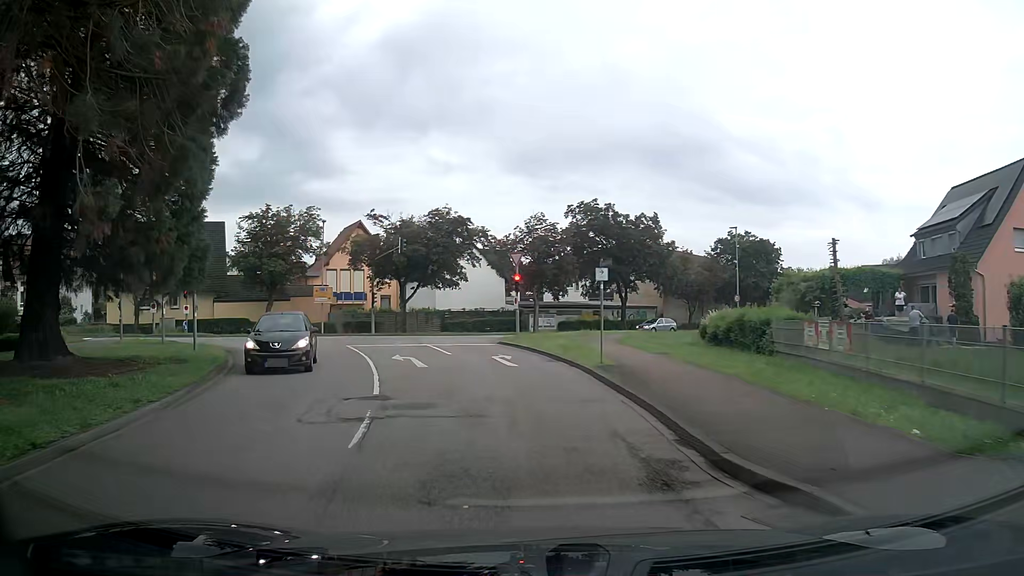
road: tertiary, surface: asphalt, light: Day
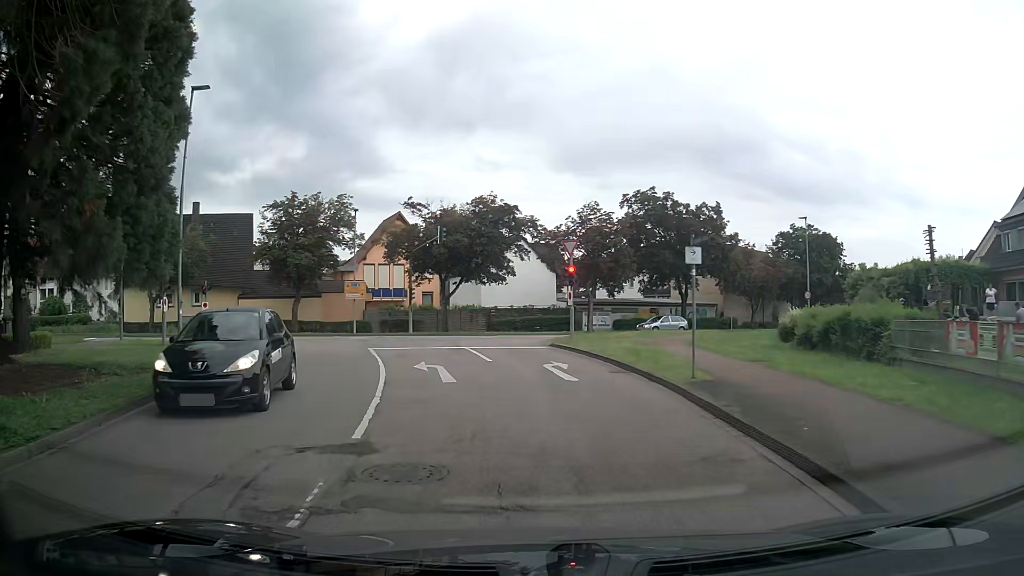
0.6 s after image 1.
(-0.2, +4.5) m; -5°
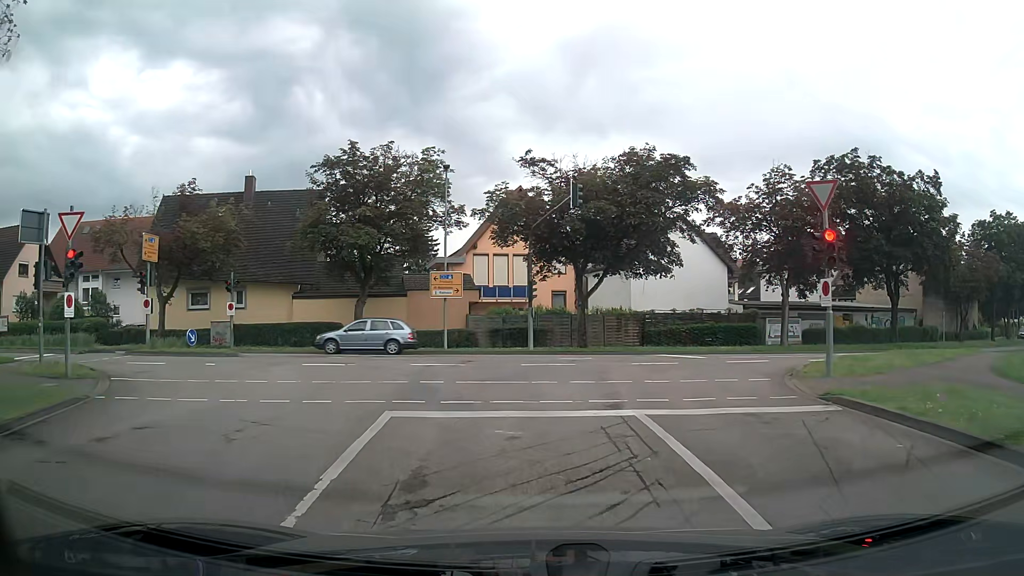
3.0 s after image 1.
(-1.4, +14.4) m; -11°
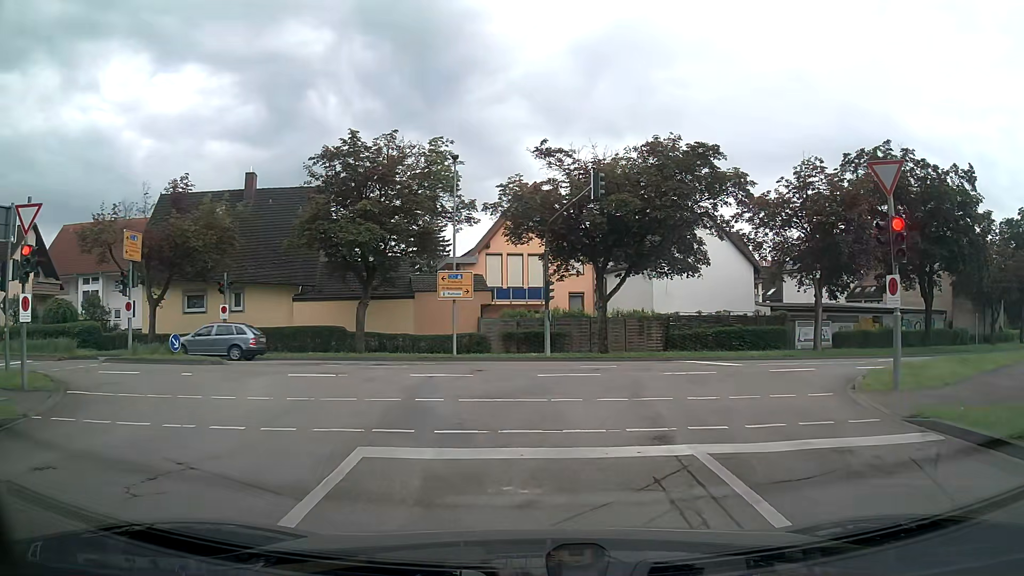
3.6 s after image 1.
(0.0, +2.3) m; -3°
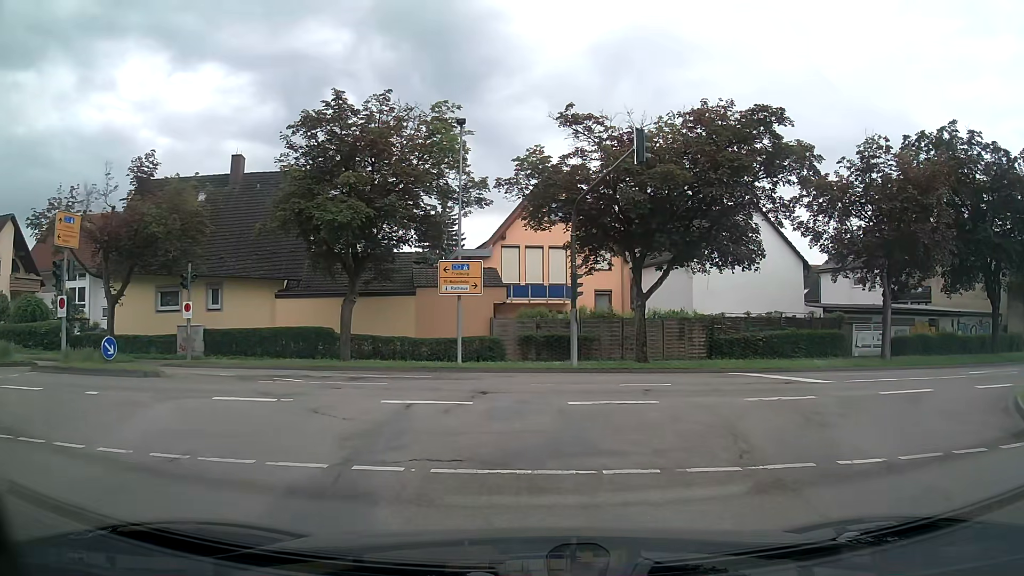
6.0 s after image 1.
(+0.1, +4.9) m; +1°
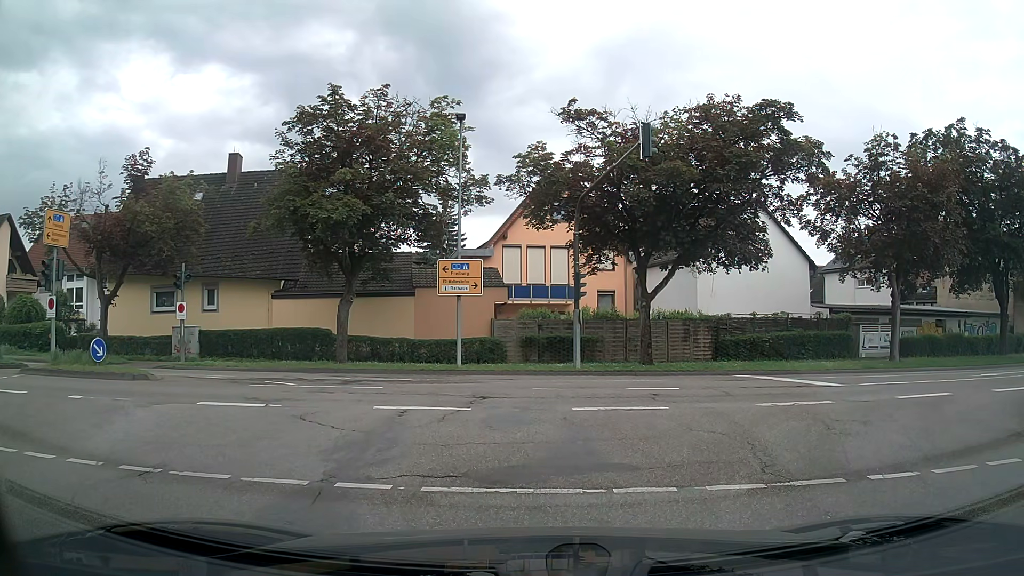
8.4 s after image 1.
(0.0, +0.7) m; 0°
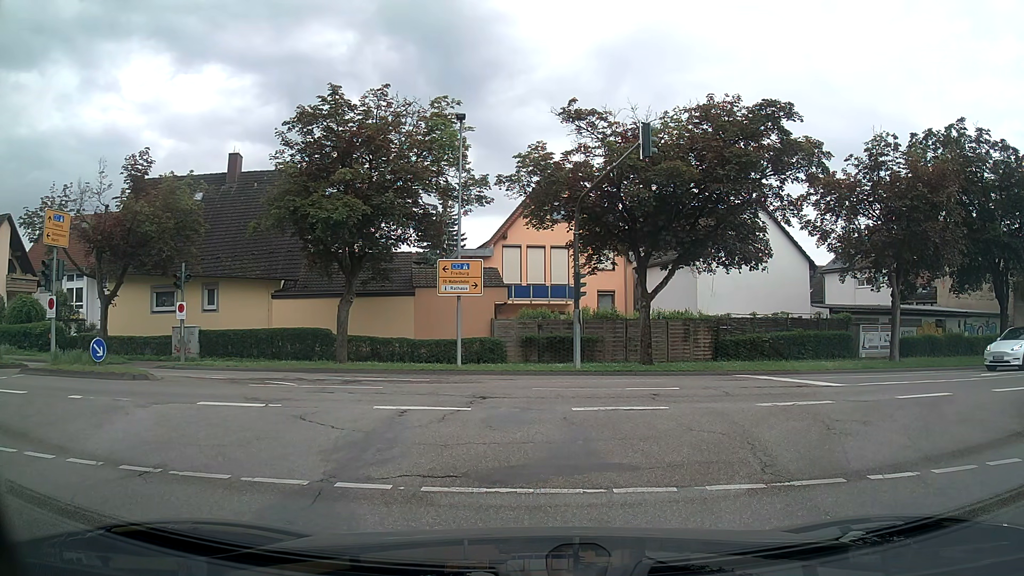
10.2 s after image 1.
(0.0, 0.0) m; 0°
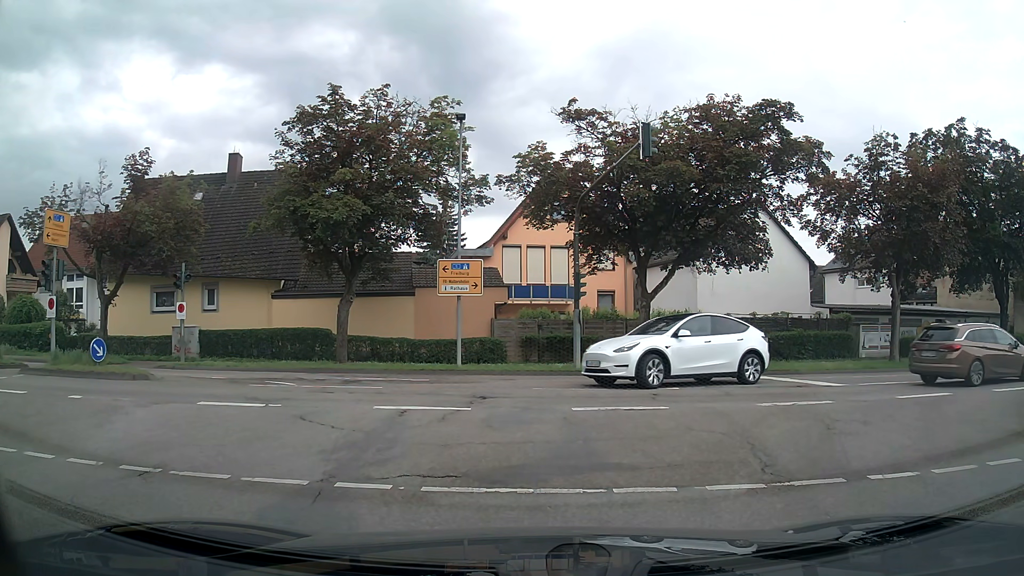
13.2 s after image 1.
(0.0, 0.0) m; 0°
